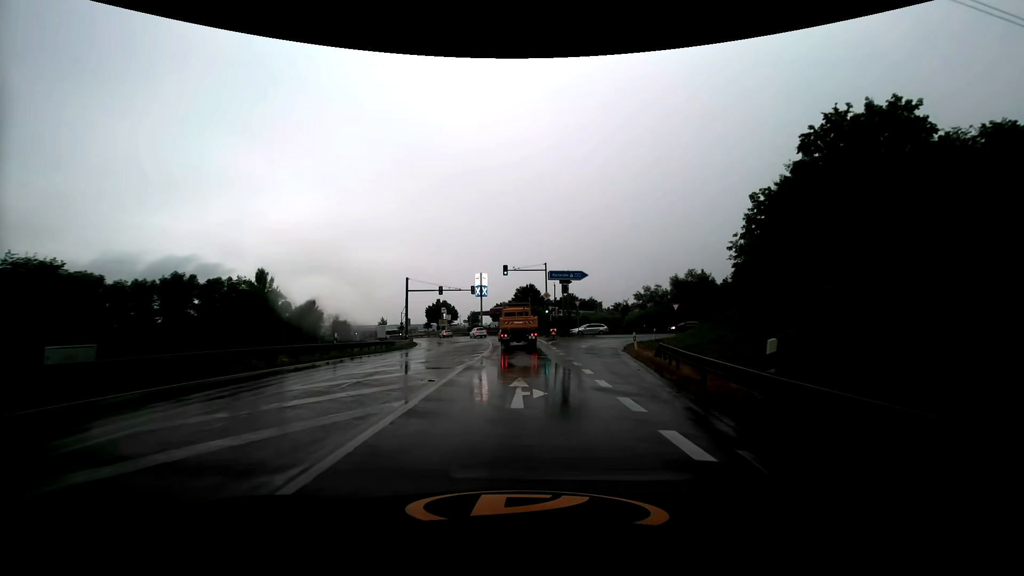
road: primary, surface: asphalt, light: Day
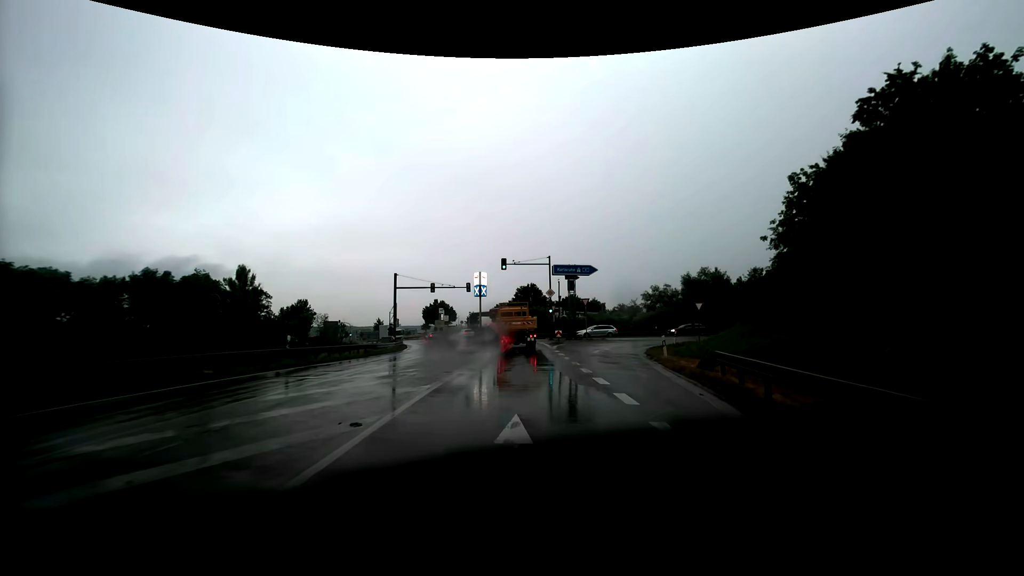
(0.0, +5.6) m; 0°
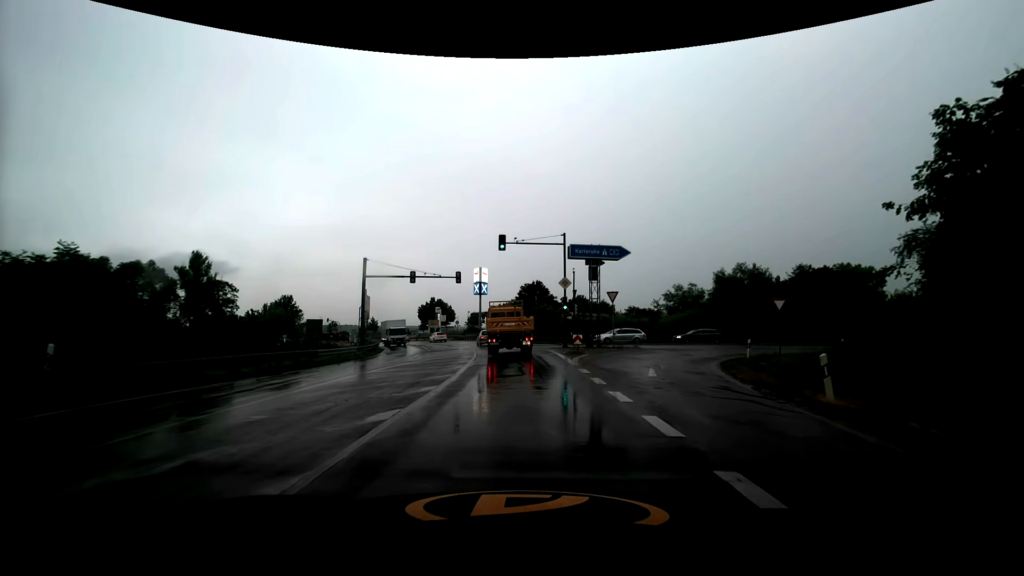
(0.0, +11.4) m; 0°
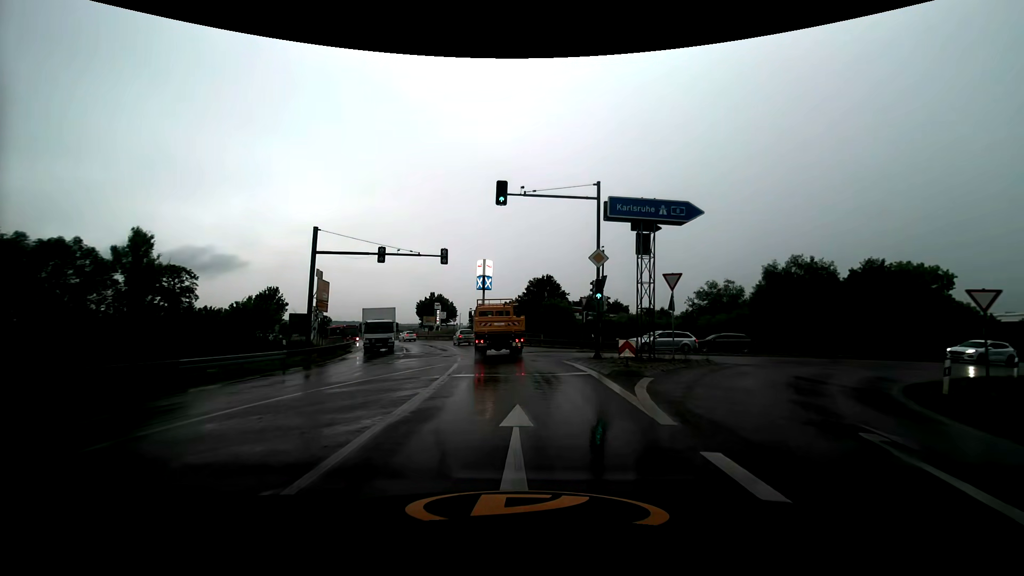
(-0.1, +11.2) m; -1°
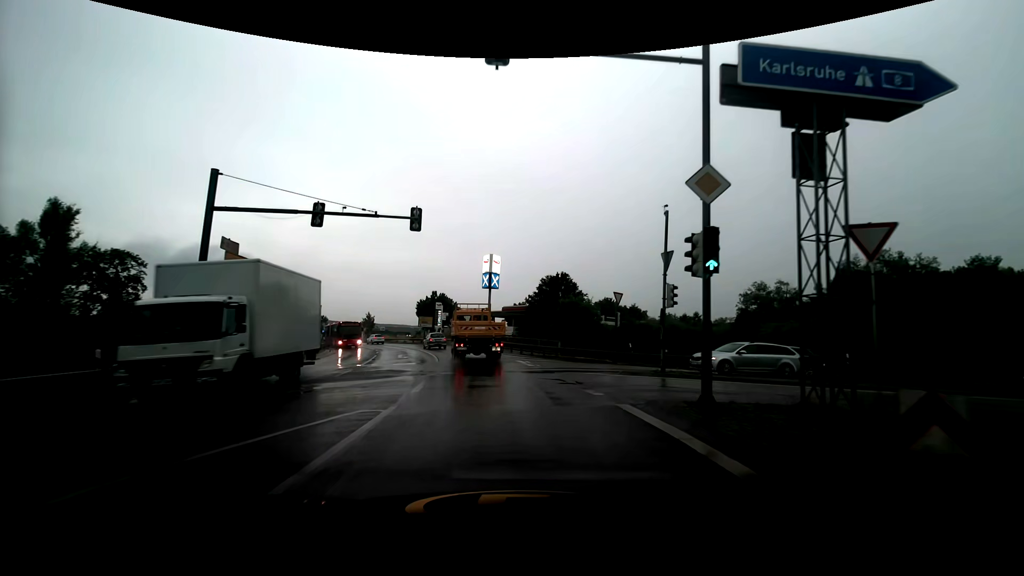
(-0.1, +11.0) m; -1°
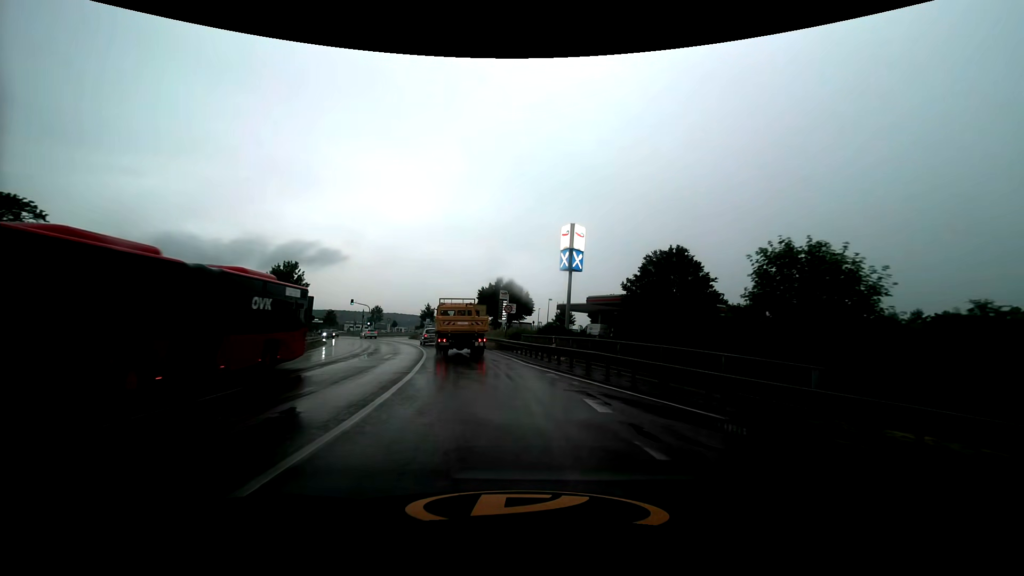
(-1.4, +23.3) m; -8°
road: secondary
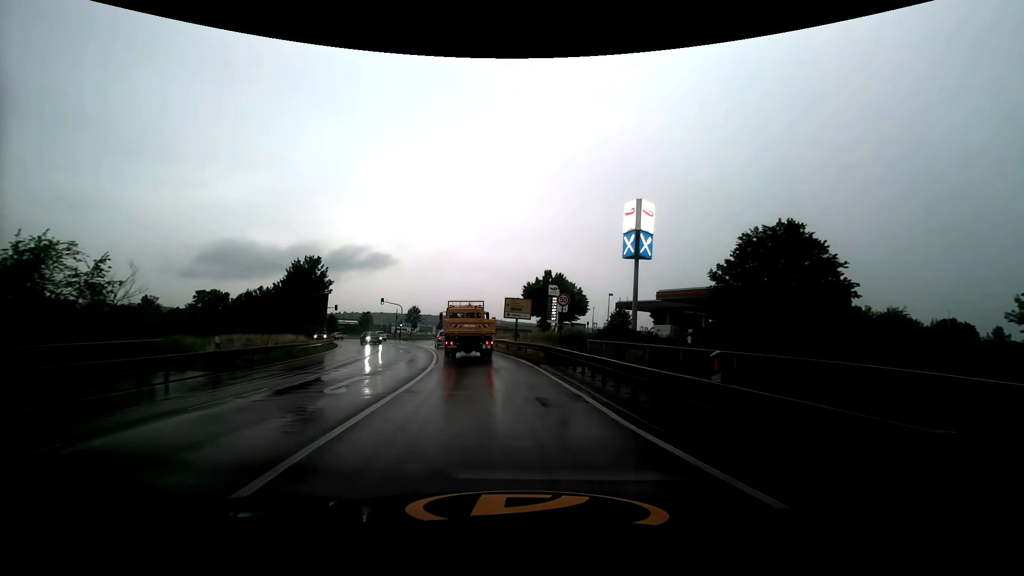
(-0.6, +12.0) m; -6°
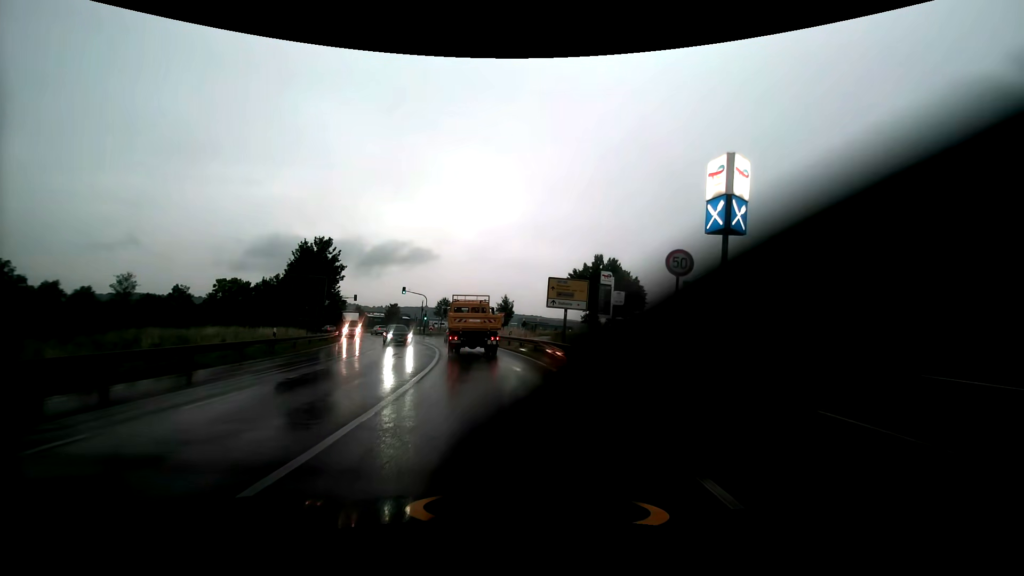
(-0.6, +12.2) m; -5°
(0, +10) (-1, +20) (-2, +30) (-4, +40) (-6, +49) (-8, +59) (-8, +69) (-3, +78) (+5, +84) (+14, +88) m
